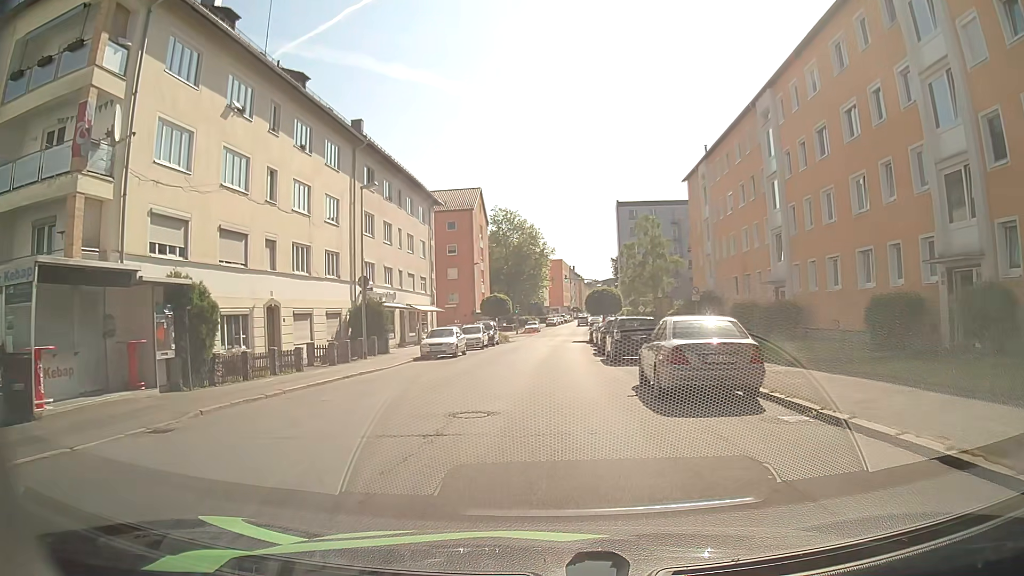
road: tertiary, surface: asphalt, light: Day
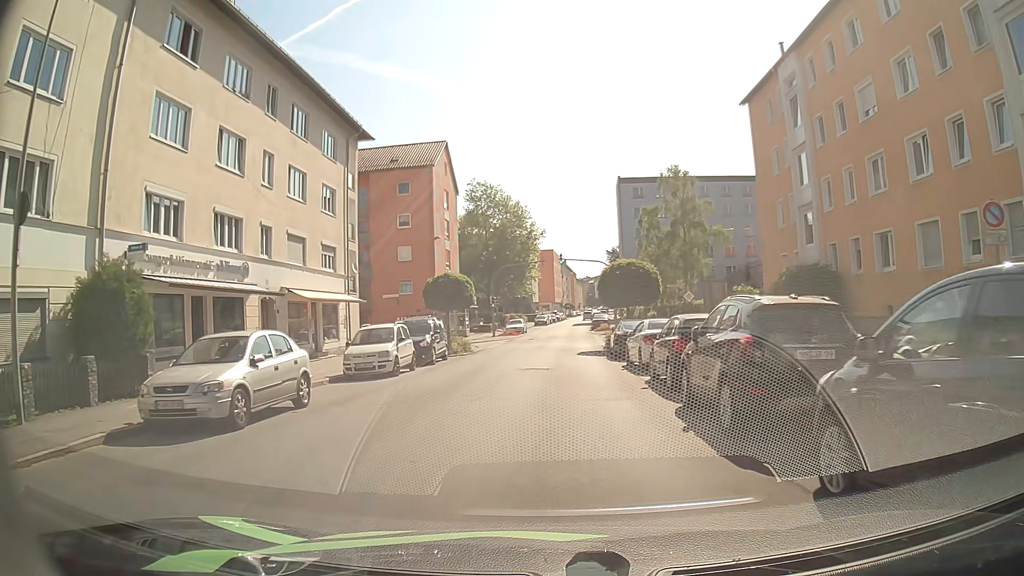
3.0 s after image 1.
(+0.2, +21.6) m; +1°
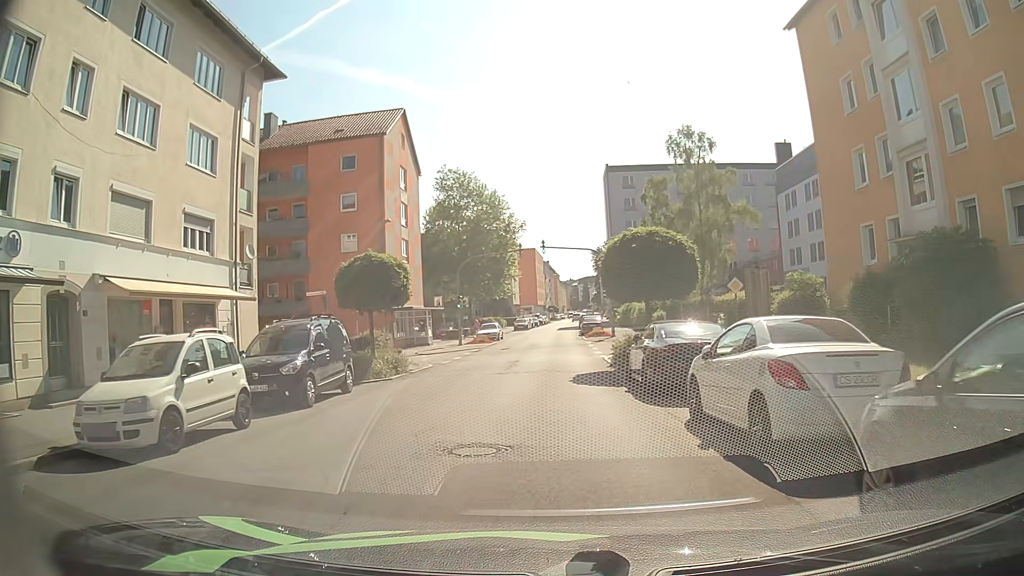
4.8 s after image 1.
(+0.1, +11.4) m; +1°
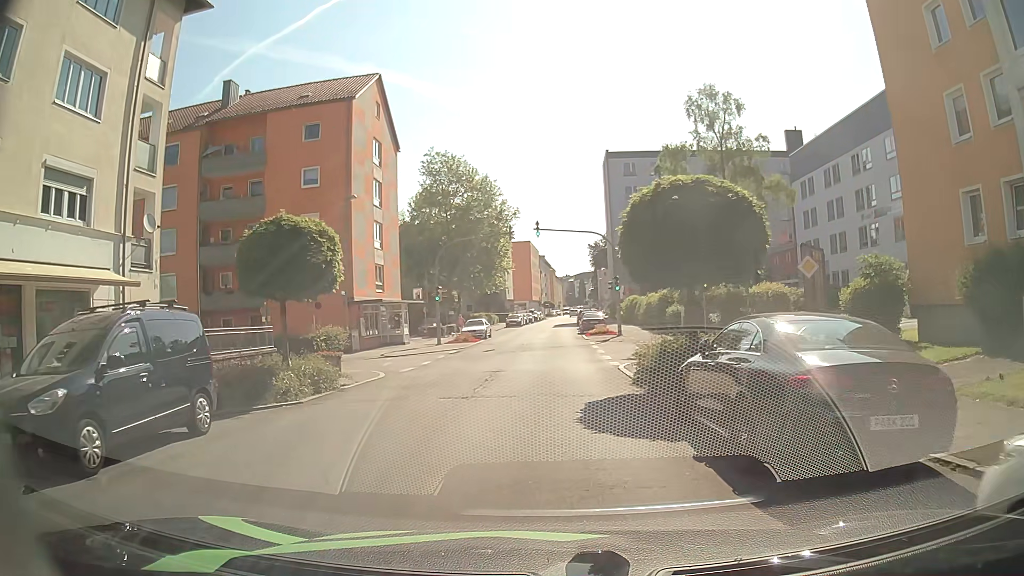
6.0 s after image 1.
(0.0, +6.9) m; 0°
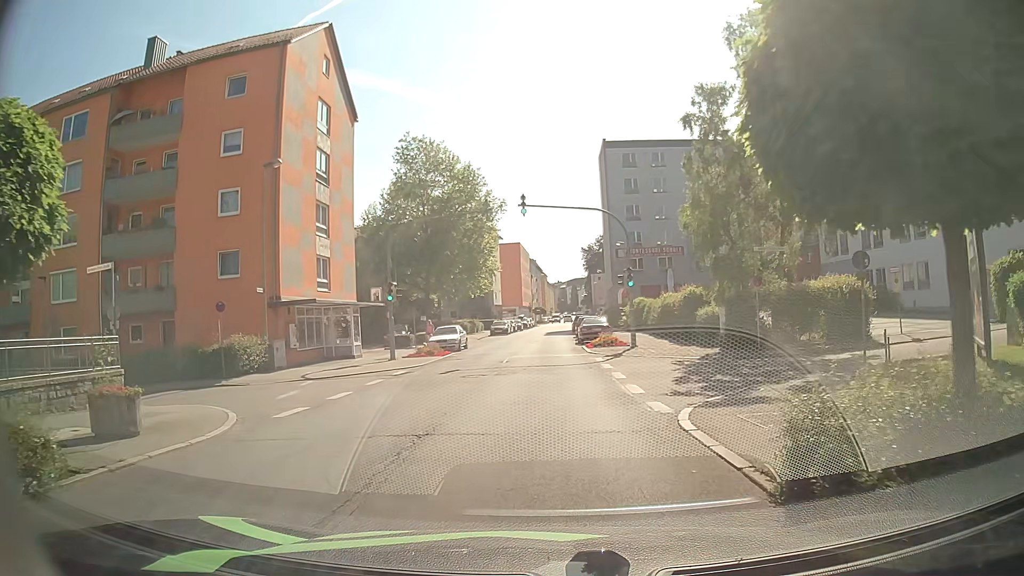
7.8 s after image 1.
(+0.1, +9.7) m; +1°
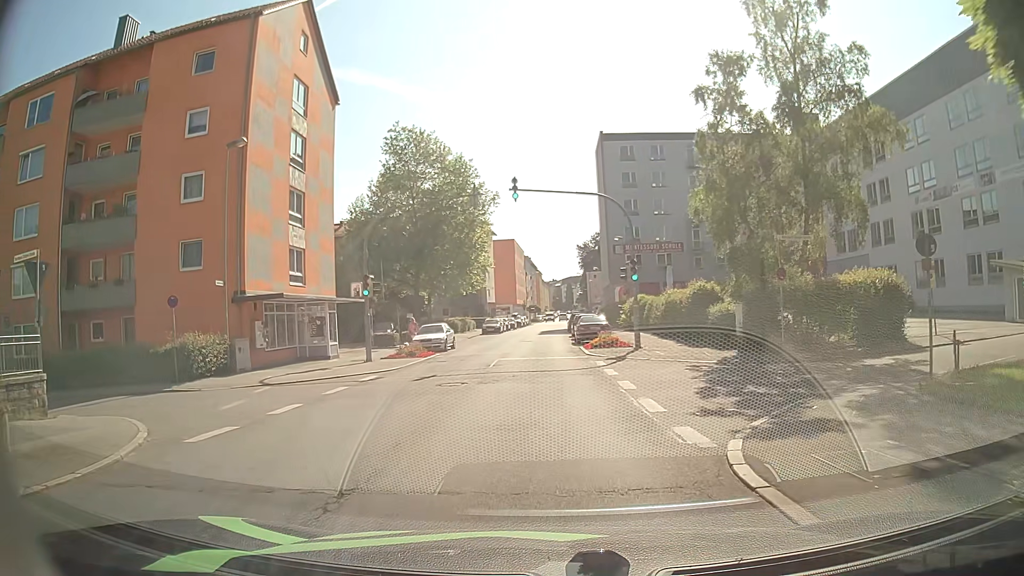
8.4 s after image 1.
(0.0, +3.0) m; 0°
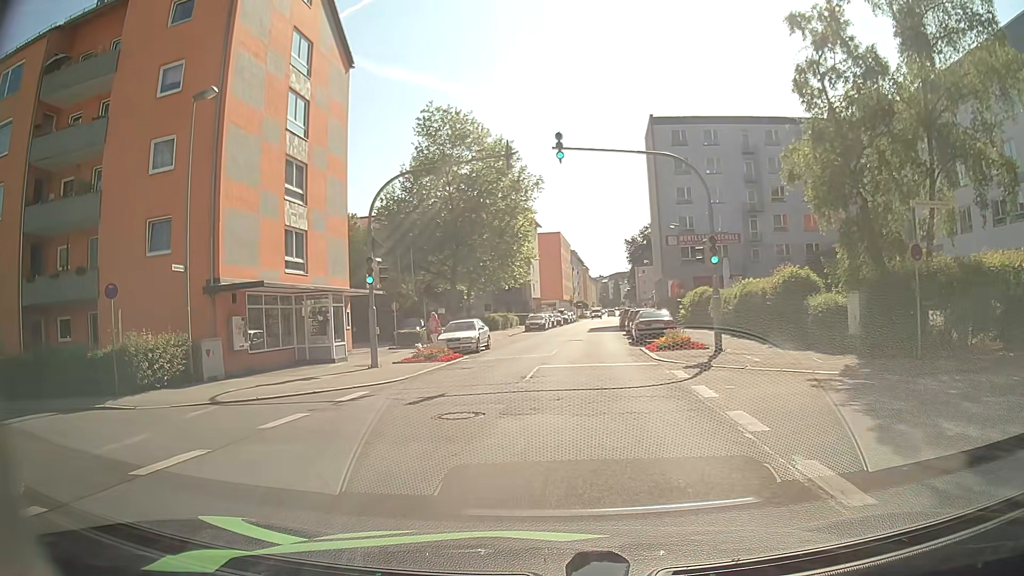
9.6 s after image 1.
(-0.1, +5.7) m; -3°
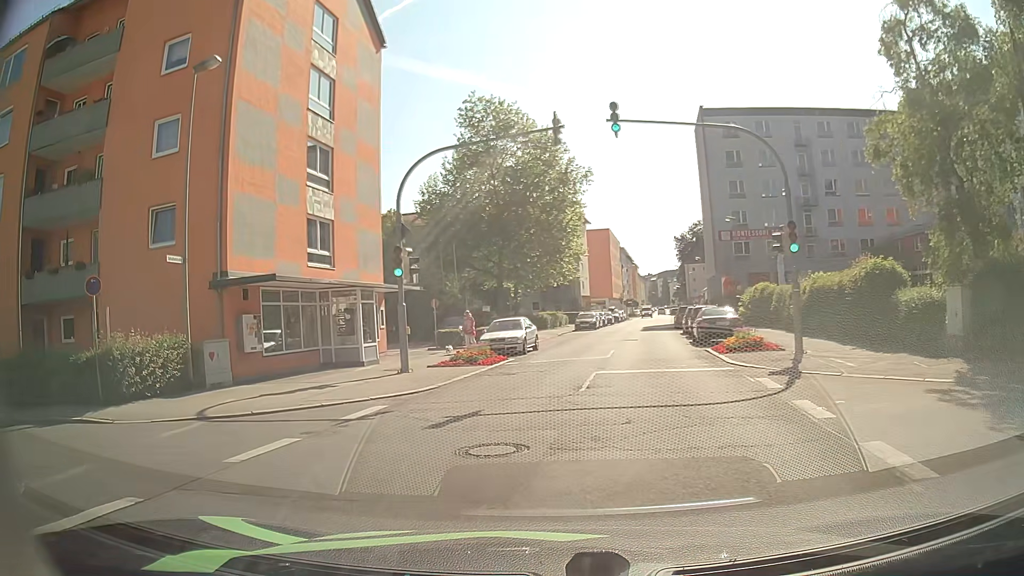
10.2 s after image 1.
(-0.1, +2.7) m; -4°
(-4, +8) (-14, +11) (-24, +12) (-34, +13) (-44, +14) (-54, +15) (-64, +16) (-74, +16) (-83, +14) (-93, +12) m
